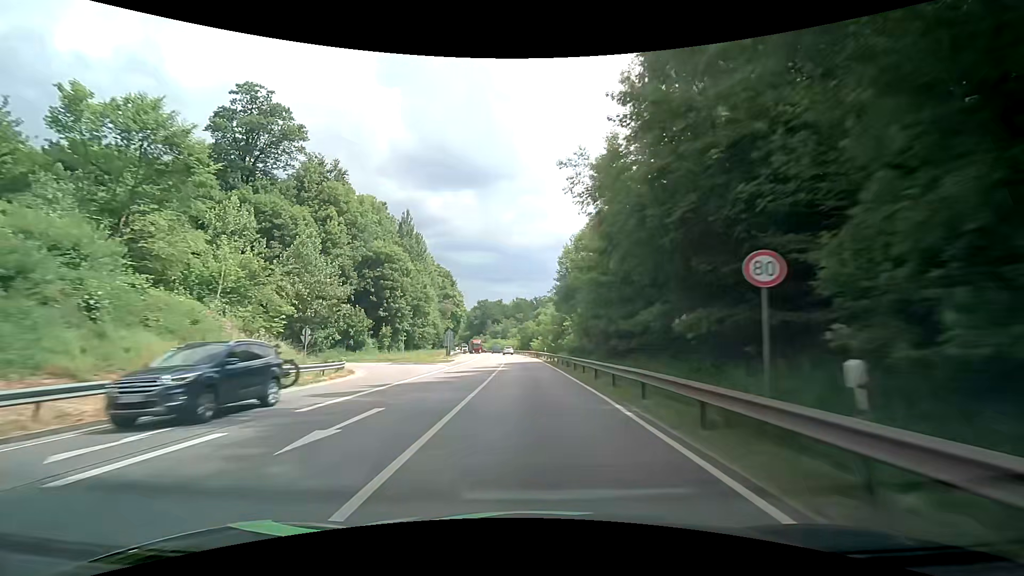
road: primary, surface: asphalt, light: Day
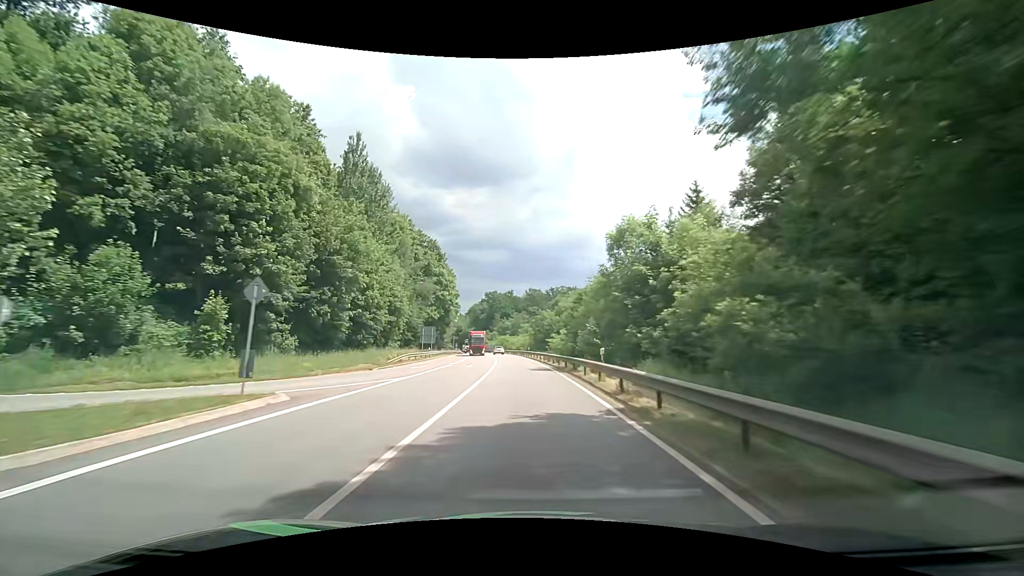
(-0.6, +38.4) m; -2°
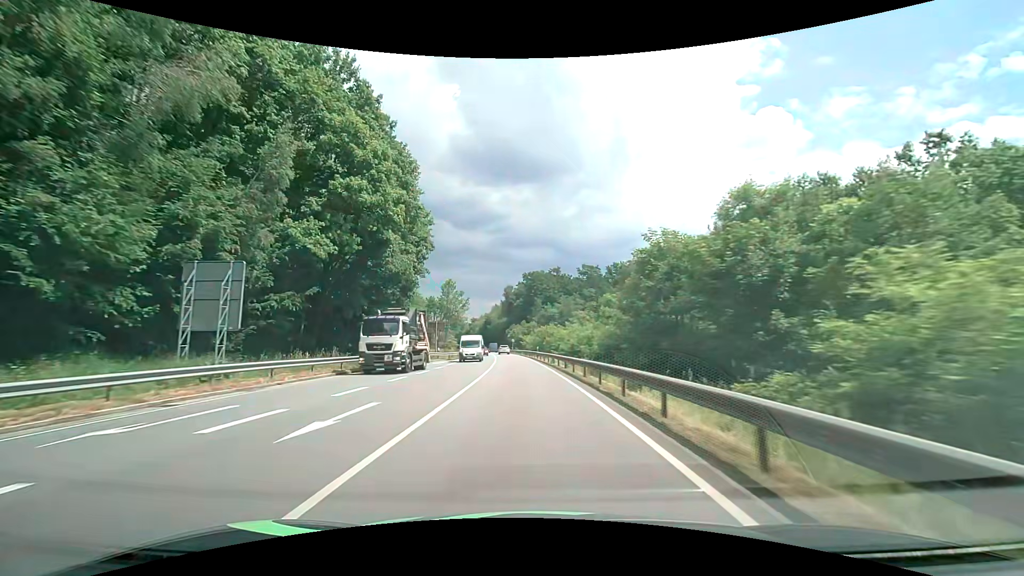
(-2.8, +64.6) m; -5°
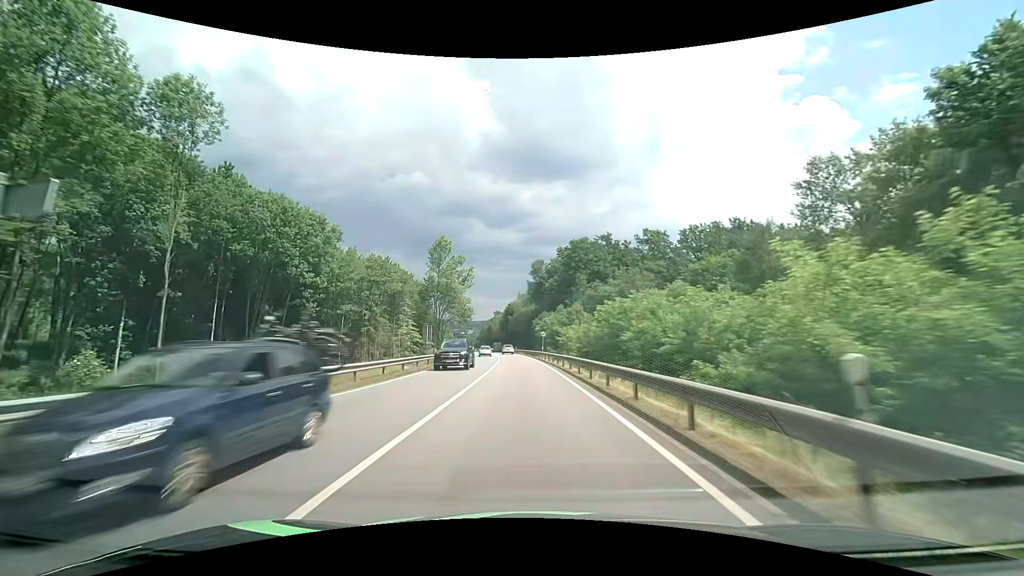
(-1.8, +49.5) m; -4°
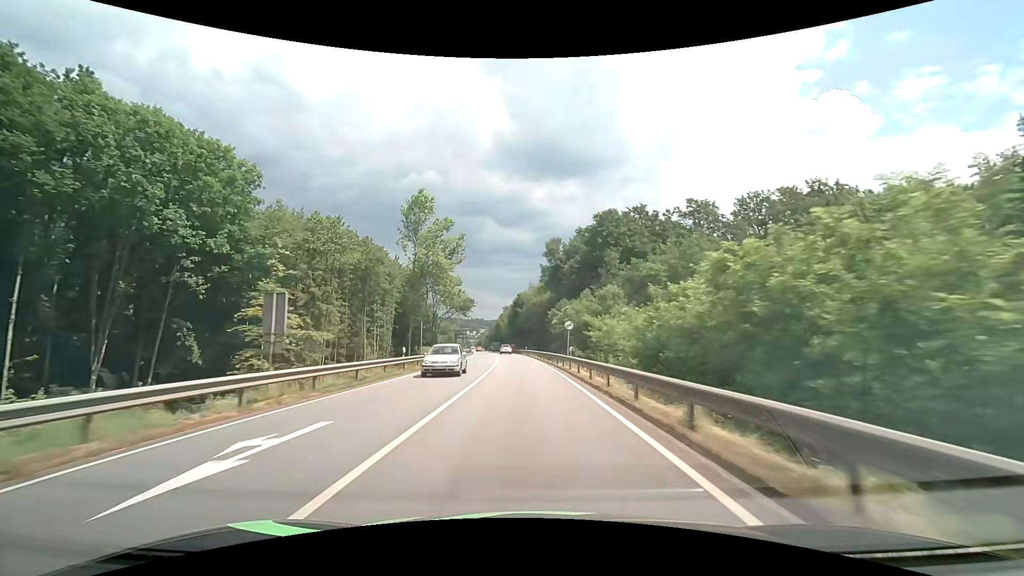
(-0.3, +23.8) m; -1°
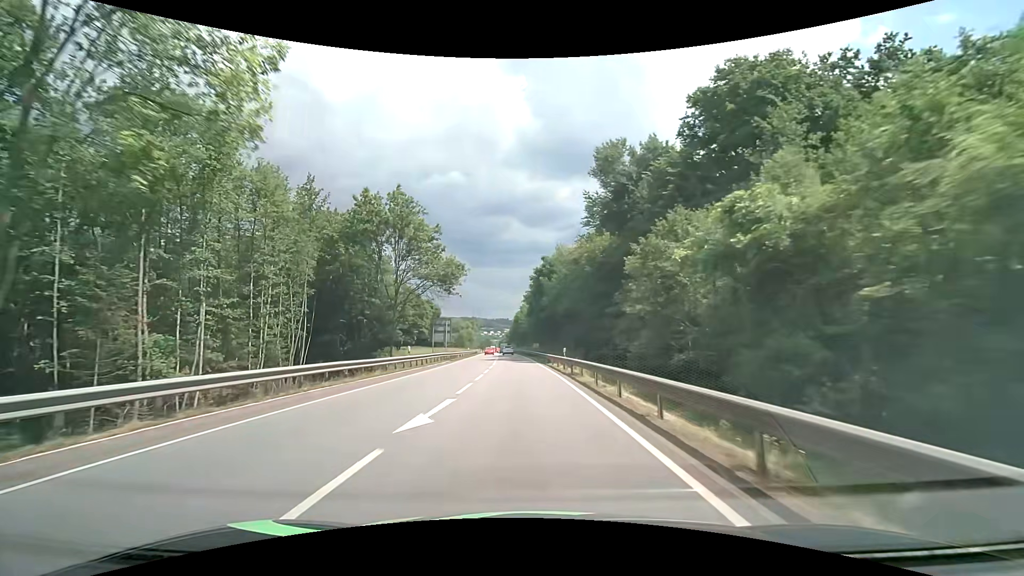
(-1.1, +46.7) m; -3°
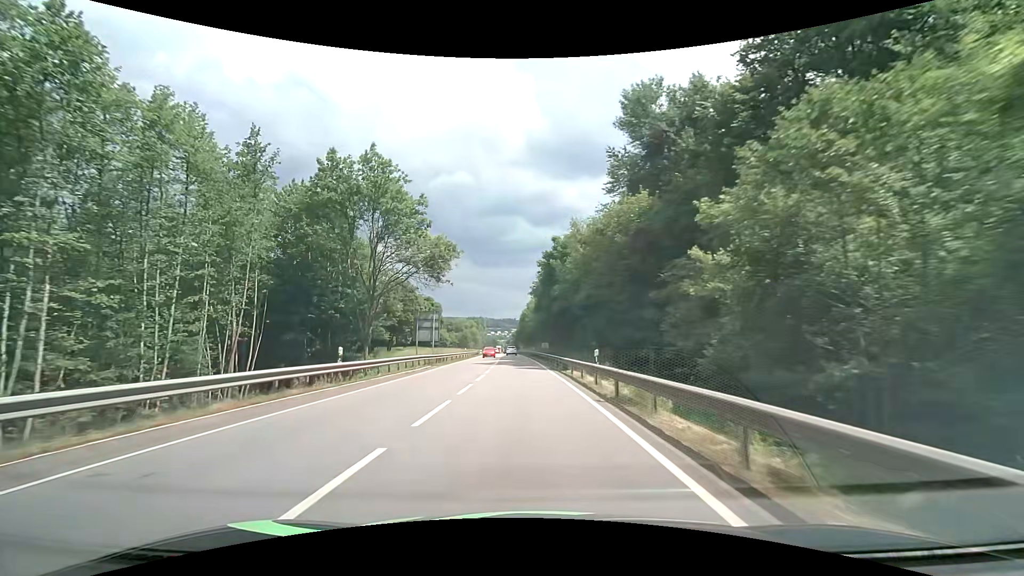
(-0.1, +11.7) m; -1°
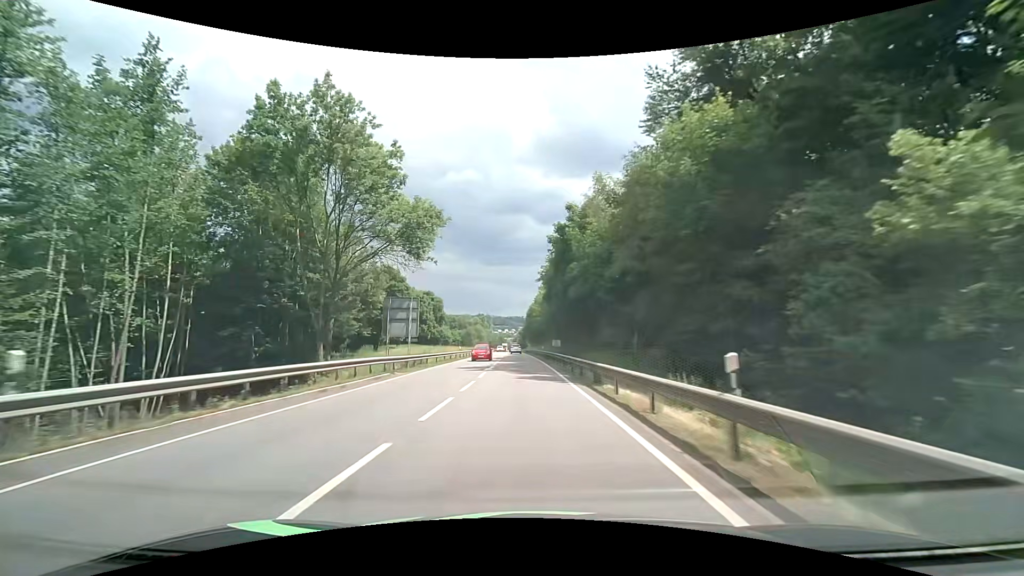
(-0.1, +11.7) m; -1°
(0, +10) (0, +20) (-1, +30) (-1, +40) (-1, +50) (-2, +60) (-2, +70) (-3, +80) (-3, +90) (-4, +100) m
